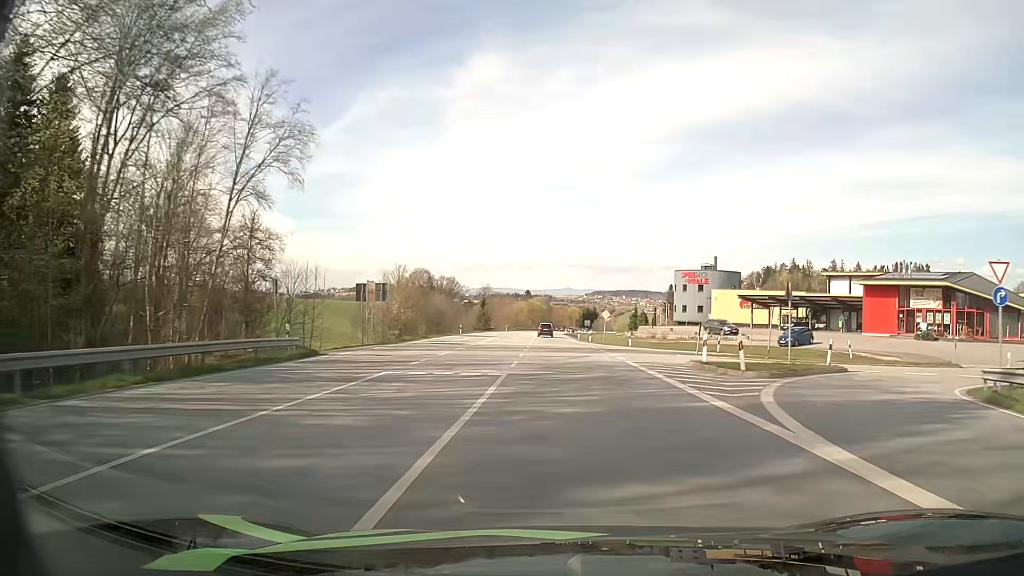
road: primary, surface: asphalt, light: Day
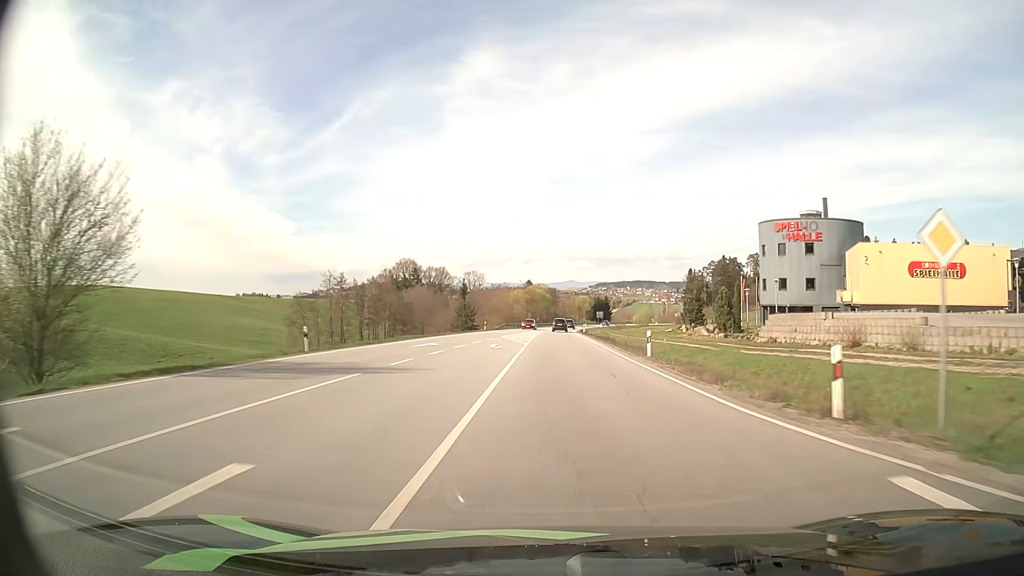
(-0.2, +50.0) m; 0°
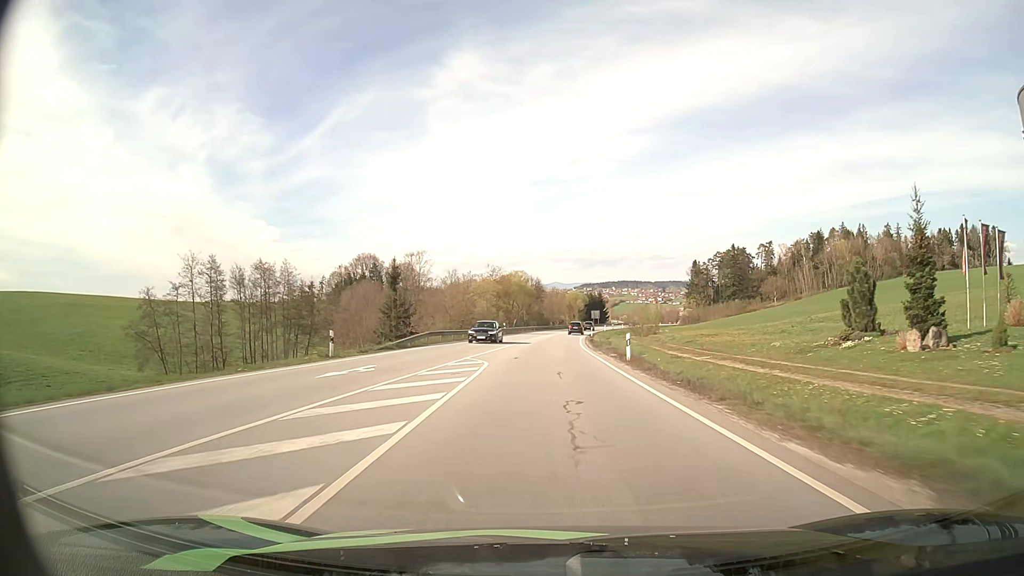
(+0.4, +50.6) m; +1°
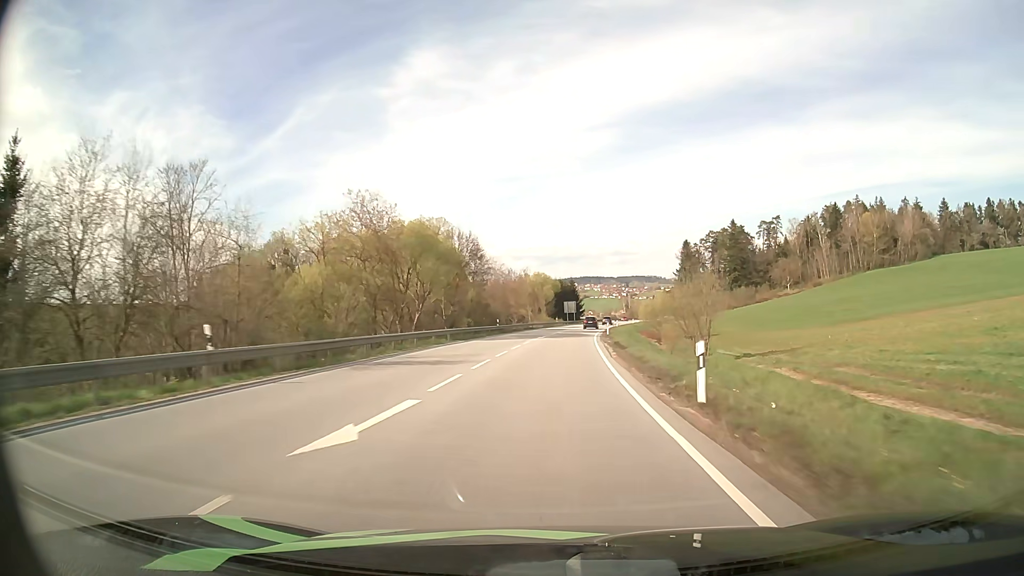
(+1.4, +62.9) m; +3°
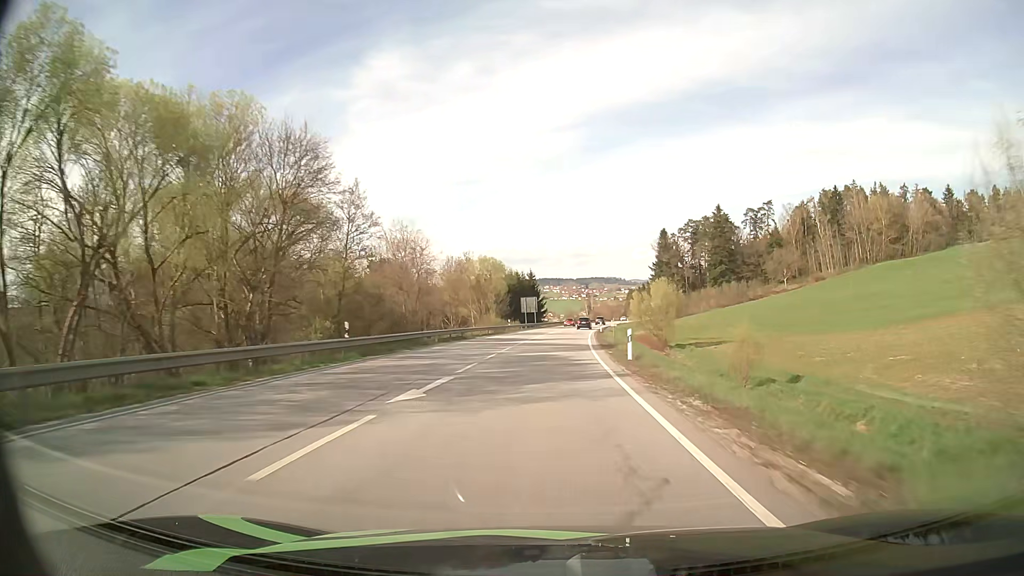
(+1.2, +37.6) m; +4°
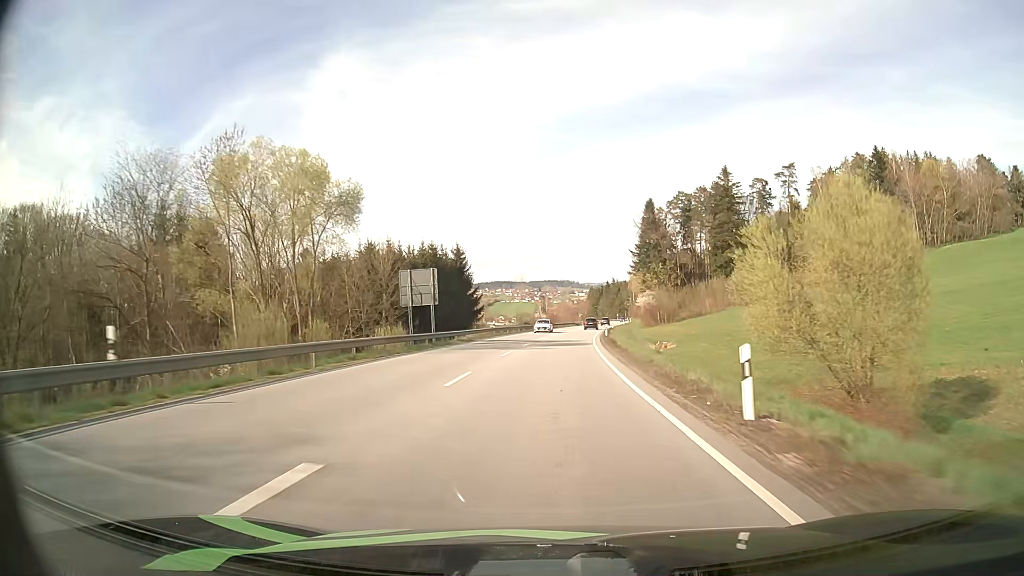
(+2.3, +63.6) m; +4°
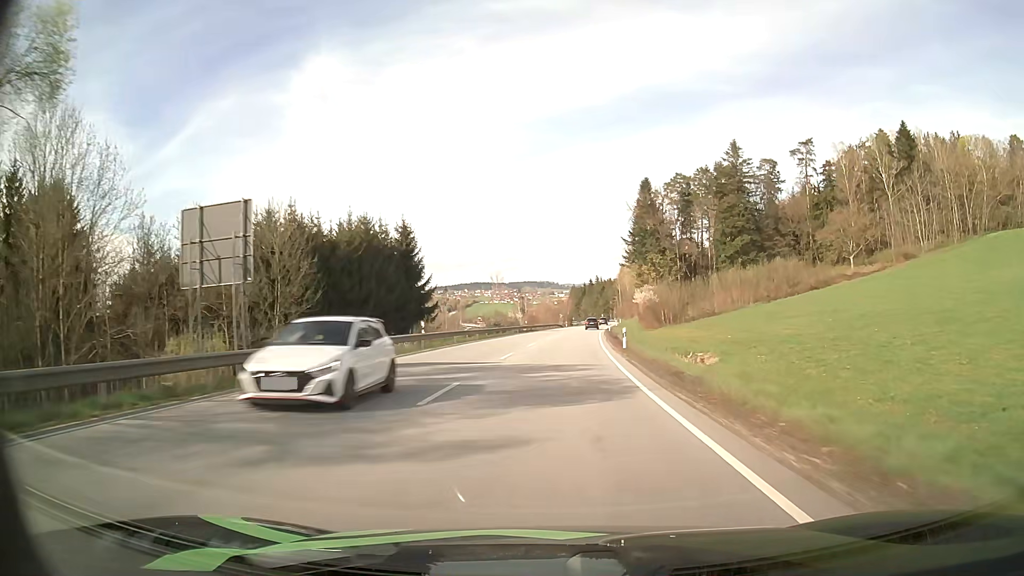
(+0.4, +26.3) m; +2°
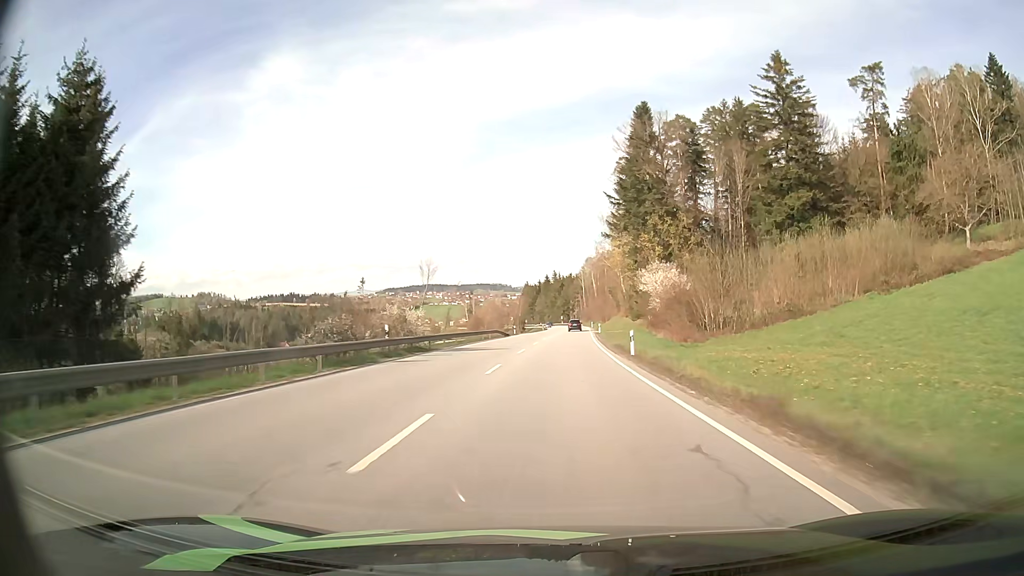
(+1.9, +53.9) m; +4°
(0, +10) (0, +20) (+1, +30) (+1, +40) (+1, +50) (+2, +60) (+2, +70) (+3, +80) (+3, +90) (+4, +100) m
